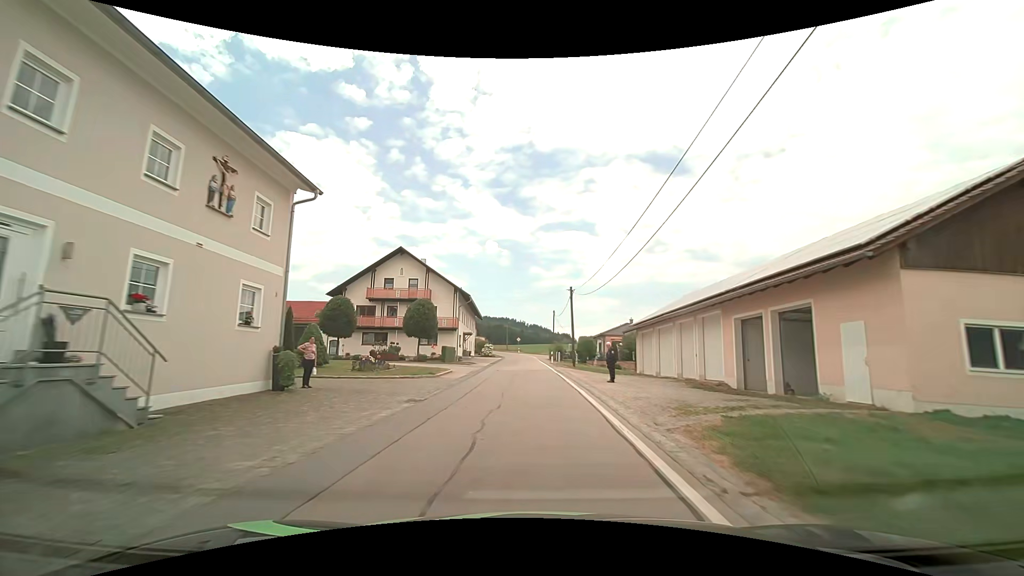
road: tertiary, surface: asphalt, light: Day
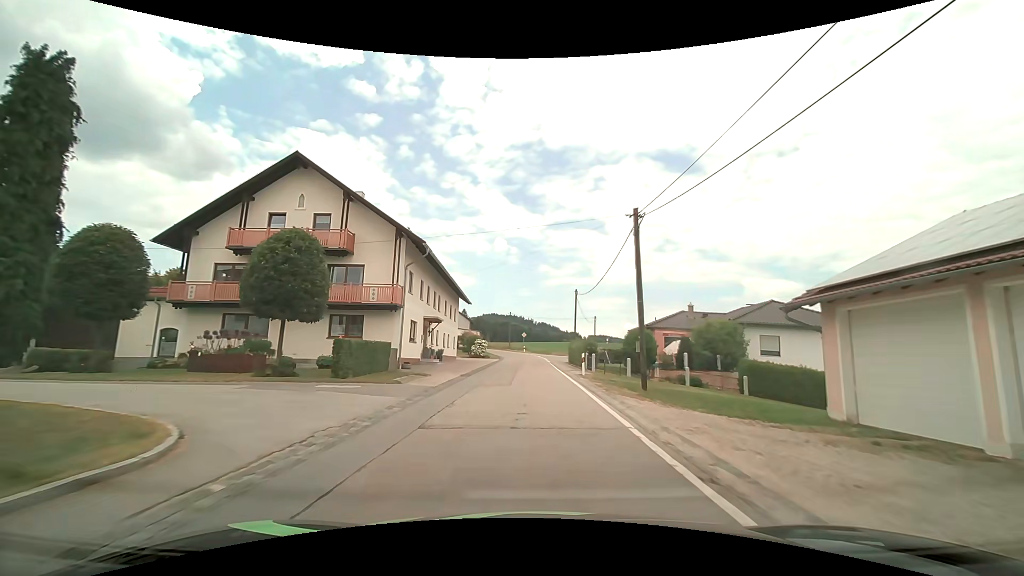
(+0.3, +23.4) m; 0°
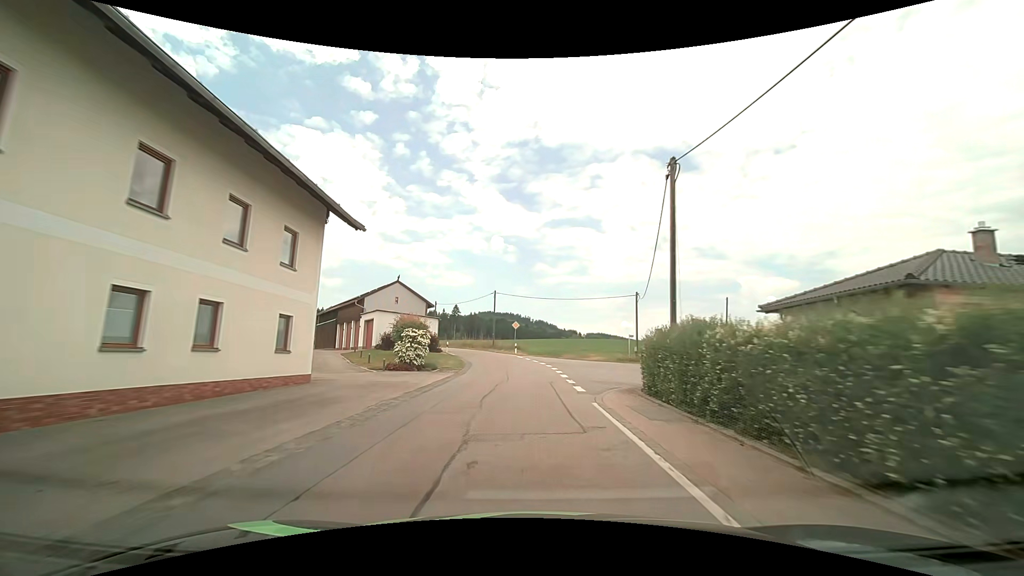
(+0.1, +31.5) m; +1°
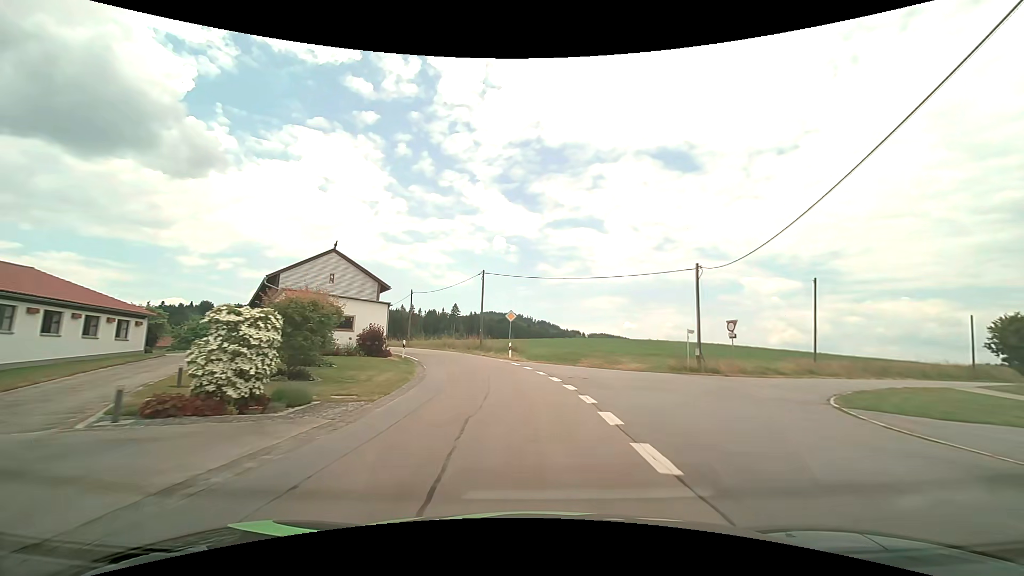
(-0.1, +15.6) m; 0°
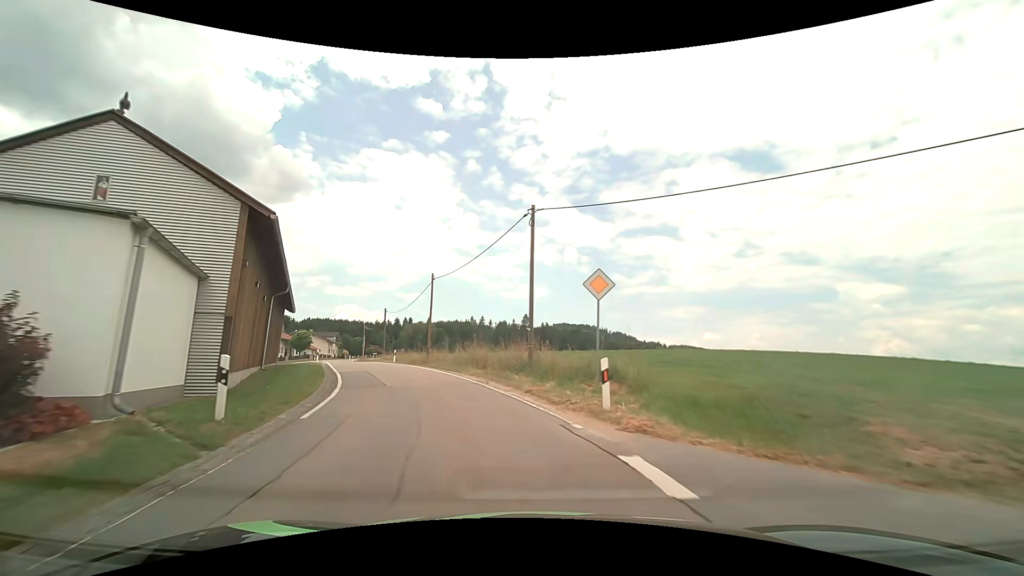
(-1.0, +21.3) m; -8°
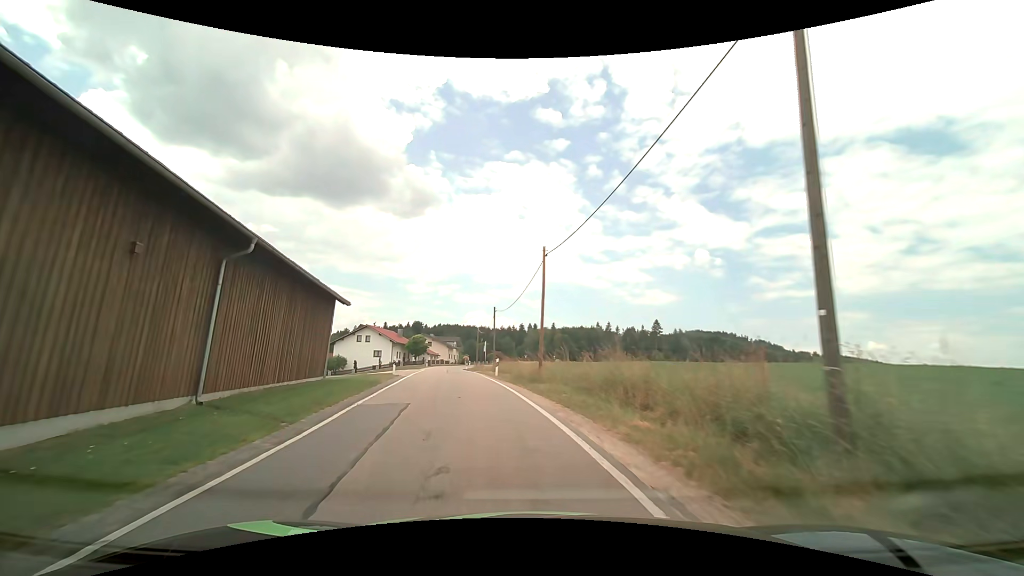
(-1.5, +12.2) m; -15°
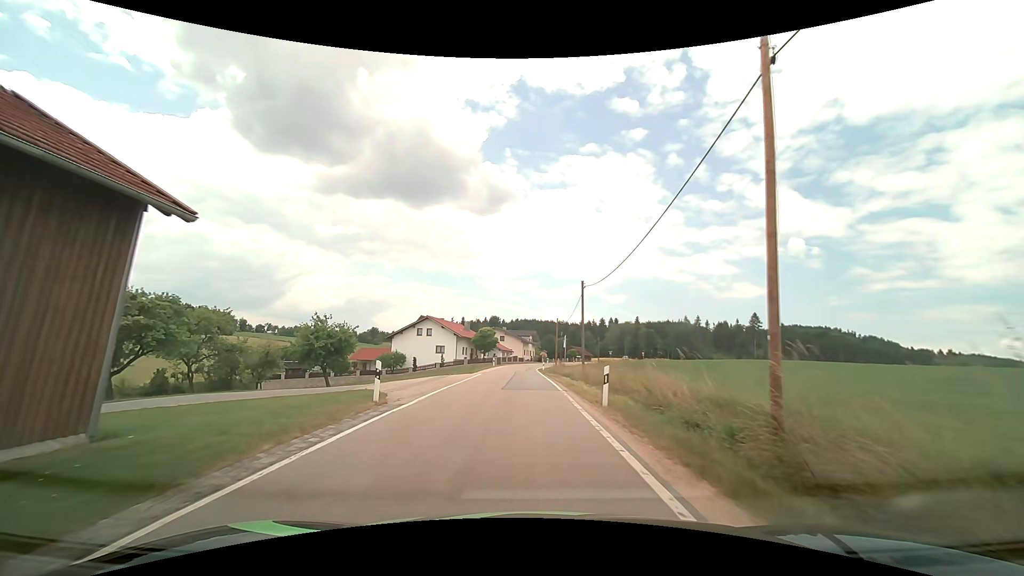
(-1.5, +16.1) m; -9°
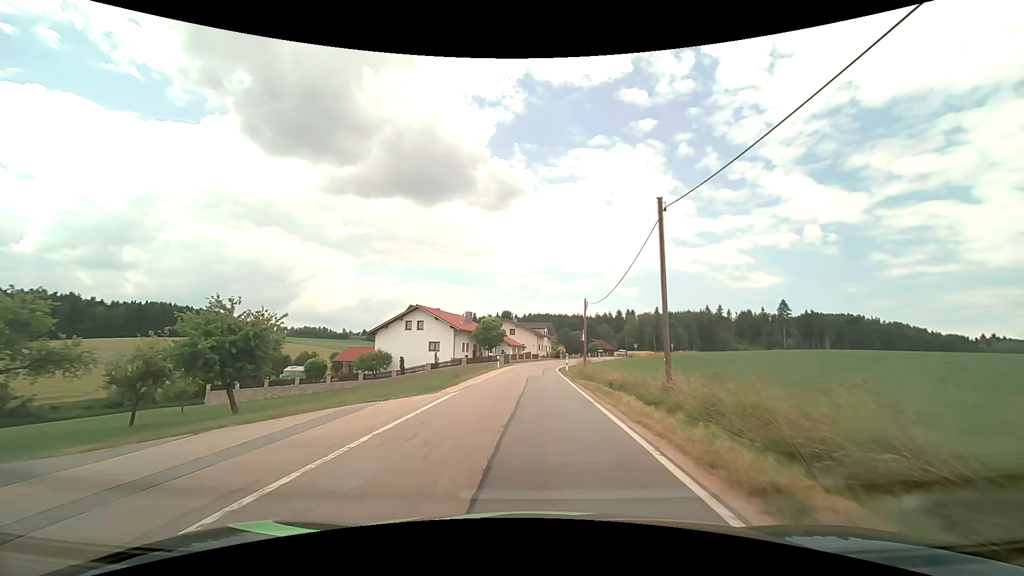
(-0.2, +16.9) m; -1°
(0, +10) (0, +20) (+1, +30) (+1, +40) (+2, +50) (+2, +60) (+4, +70) (+7, +79) (+10, +89) (+14, +98) m
